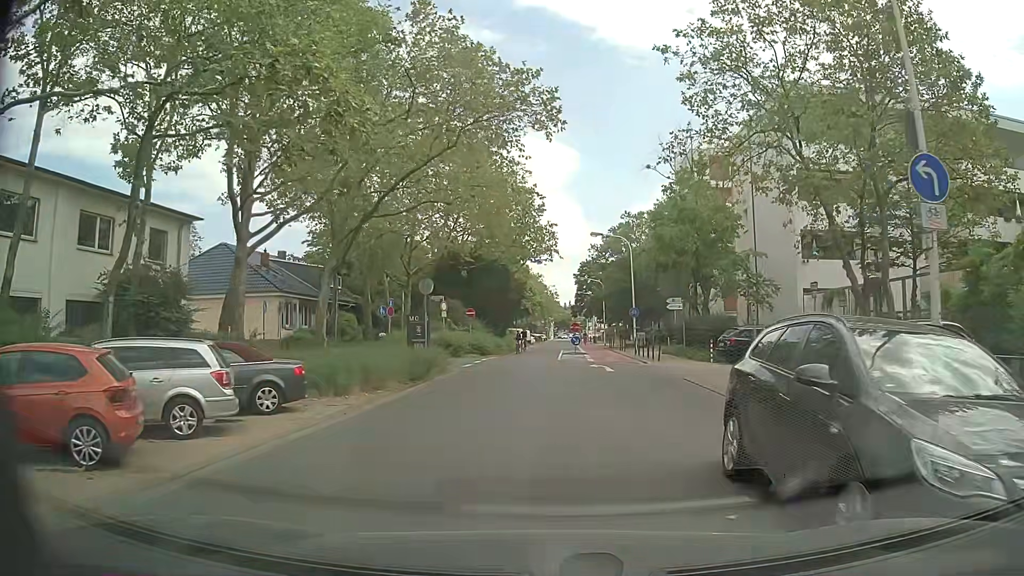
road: secondary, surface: asphalt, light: Day
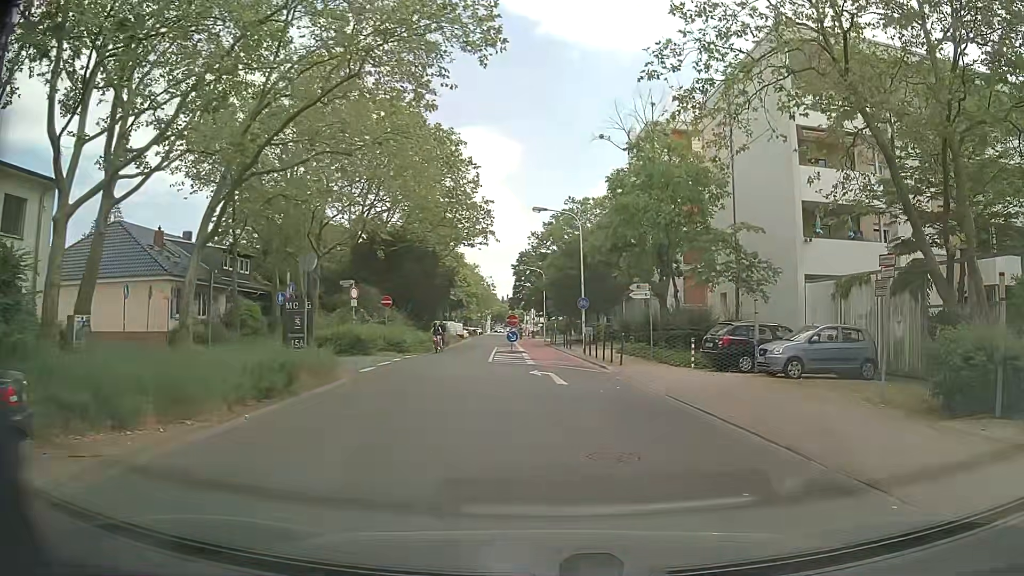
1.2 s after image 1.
(+0.3, +7.0) m; +6°
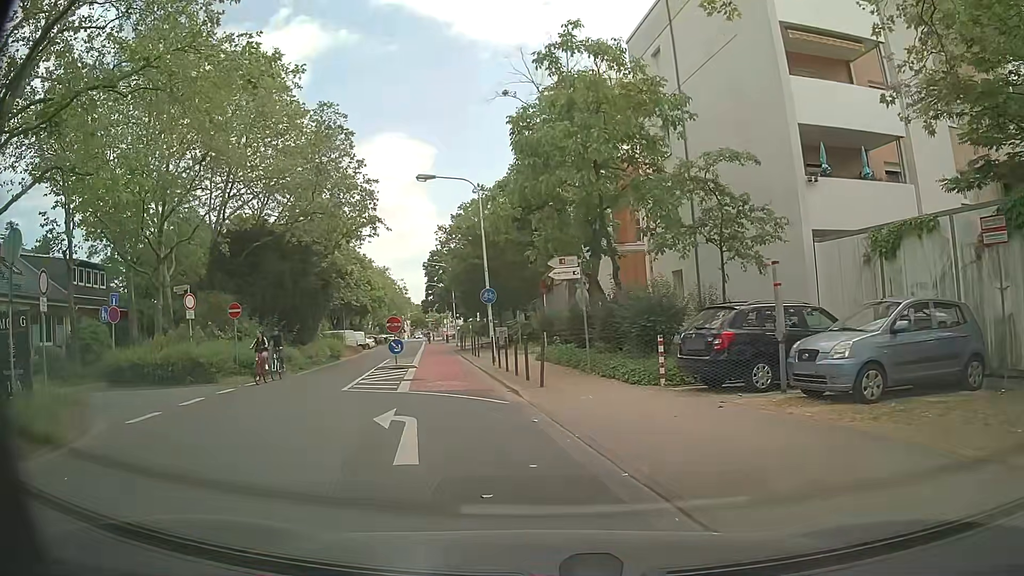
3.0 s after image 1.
(+0.8, +8.5) m; +7°
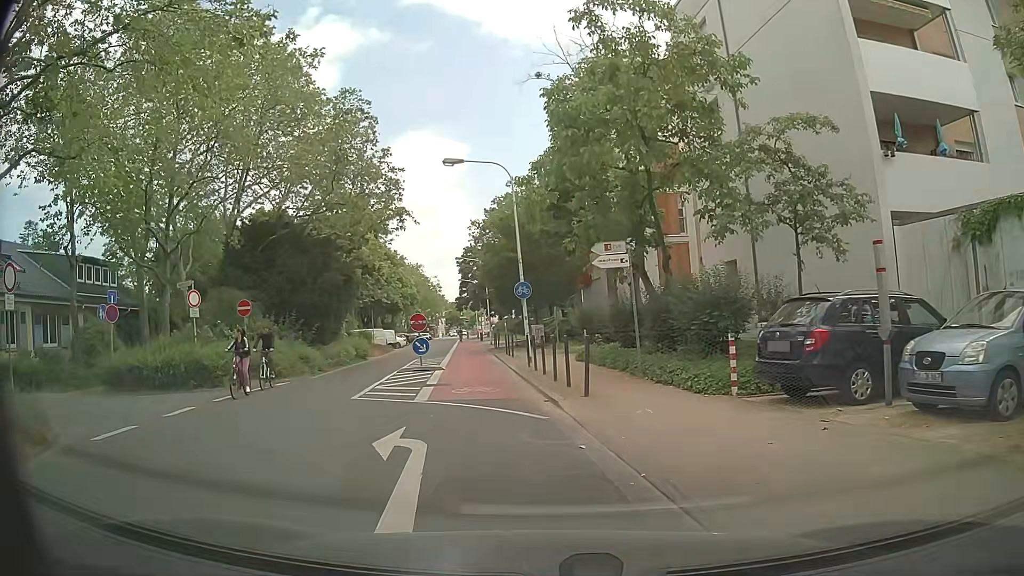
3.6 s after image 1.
(0.0, +2.3) m; -4°
